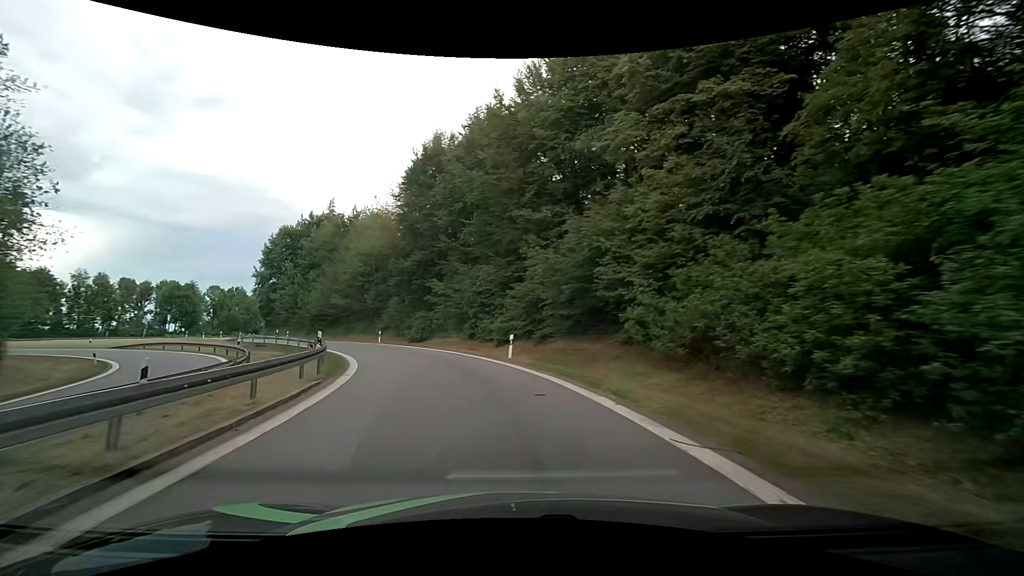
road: motorway_link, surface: asphalt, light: Day
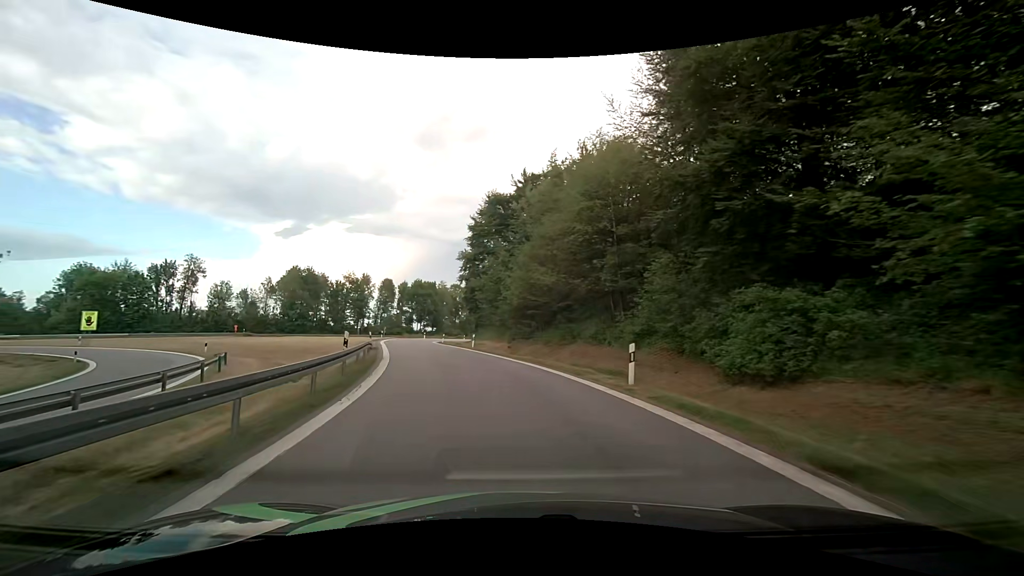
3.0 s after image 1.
(-7.7, +31.2) m; -27°
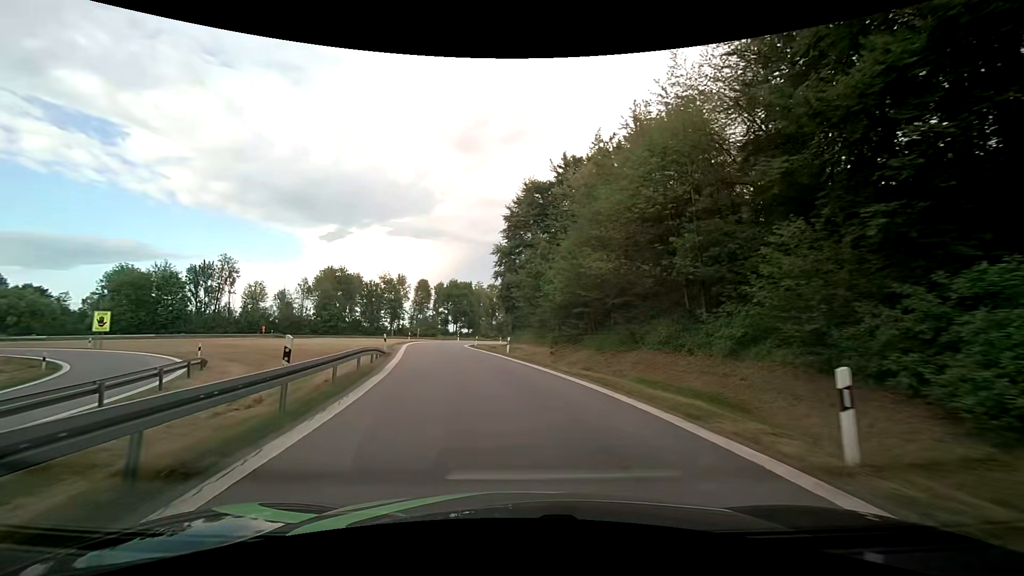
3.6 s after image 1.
(-0.3, +6.5) m; -5°
(0, +10) (-2, +20) (-4, +30) (-6, +39) (-8, +49) (-9, +59) (-9, +69) (-8, +79) (-6, +89) (-2, +98) m
